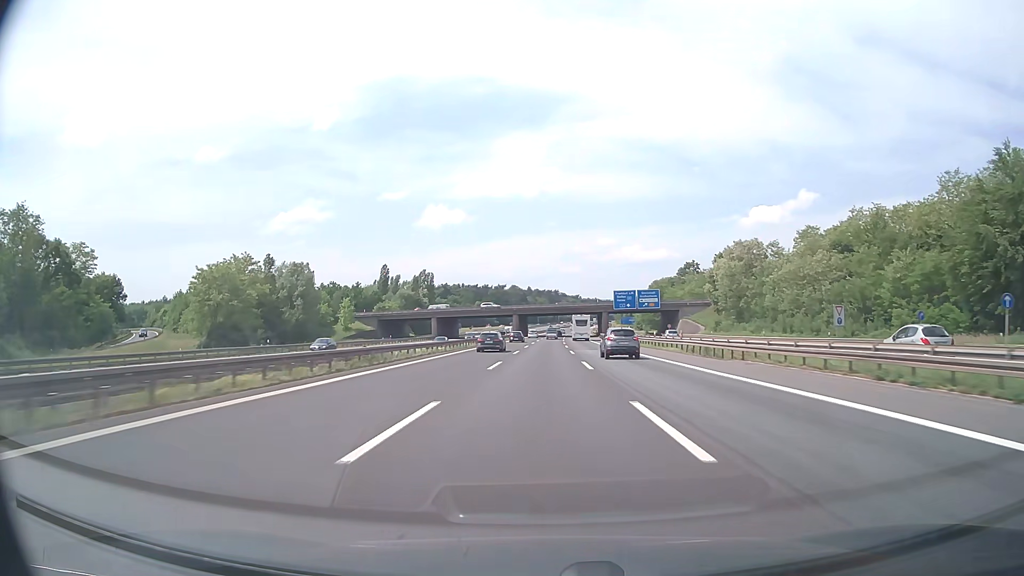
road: motorway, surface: asphalt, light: Day
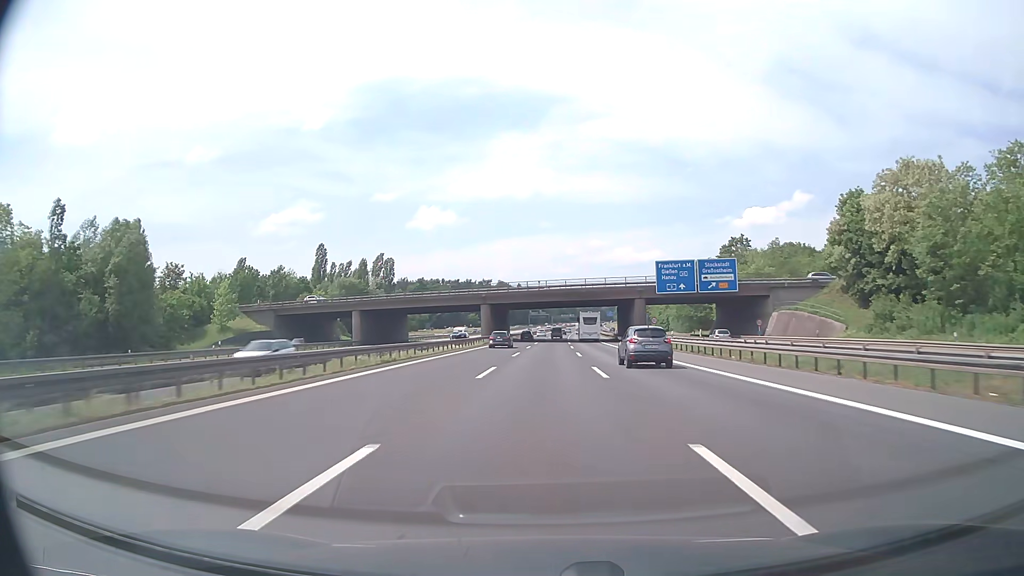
(+0.3, +58.8) m; +1°
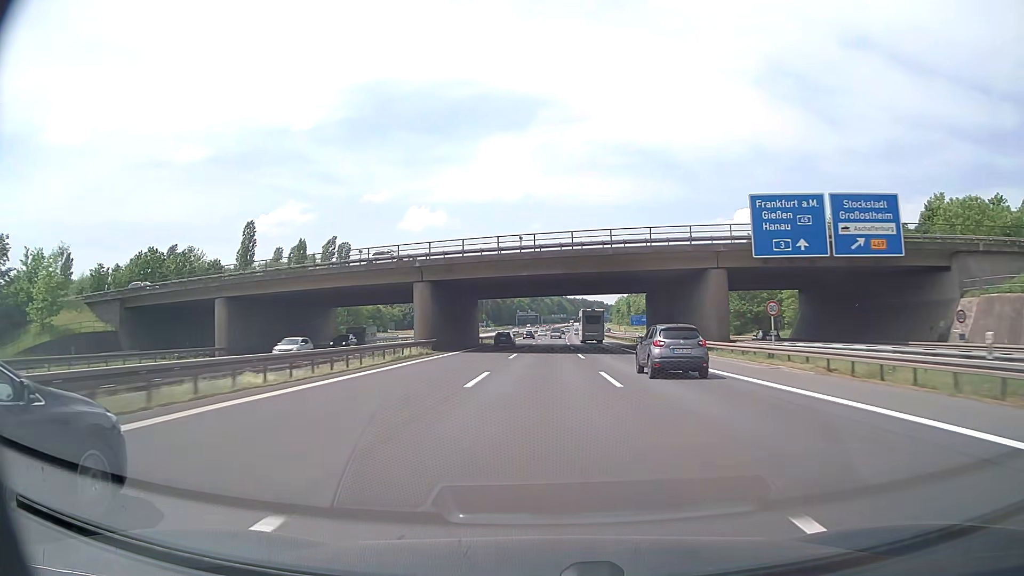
(+0.3, +39.1) m; +1°
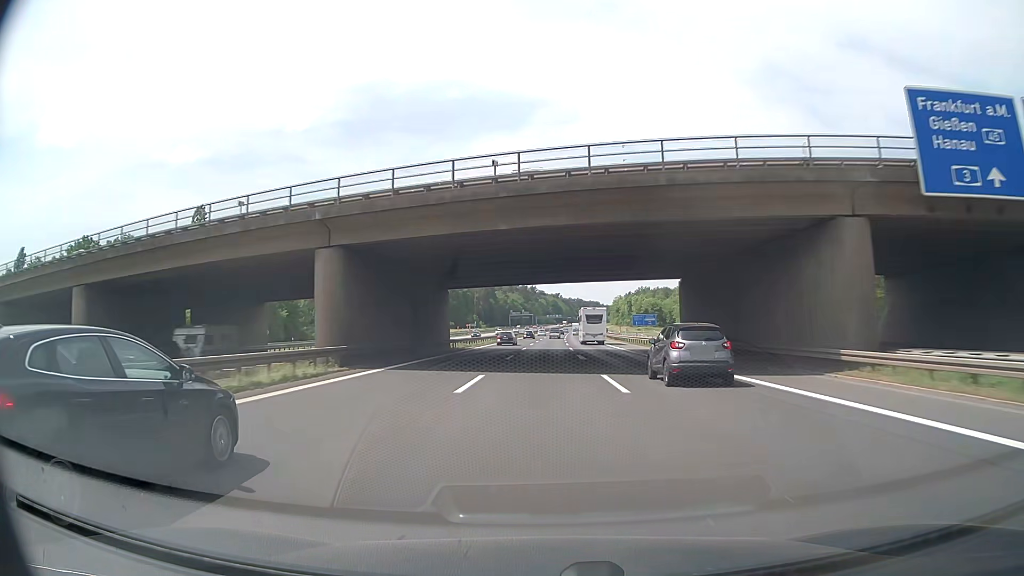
(+0.1, +19.5) m; 0°
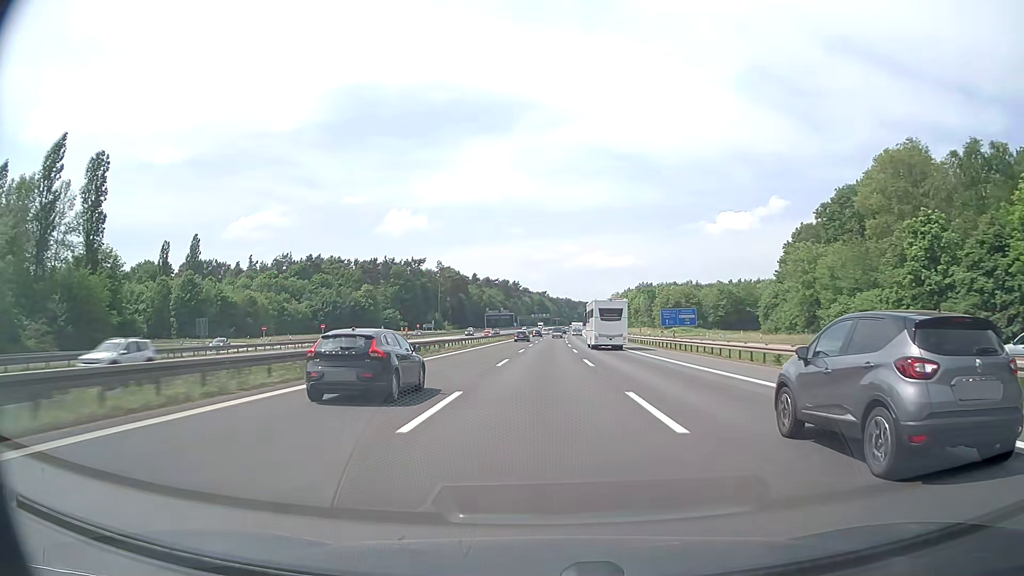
(+0.8, +77.7) m; +1°
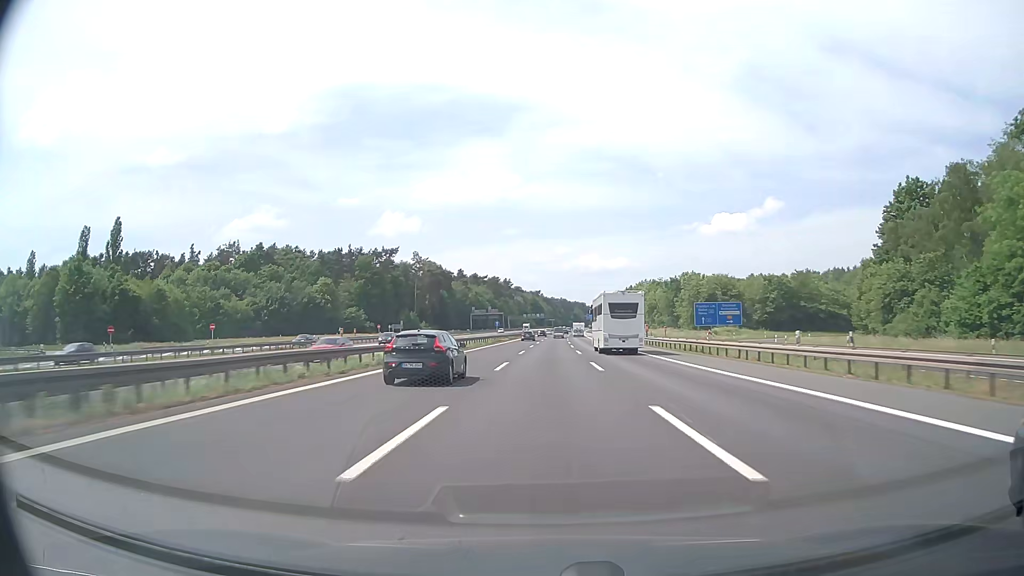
(+0.2, +38.7) m; +1°
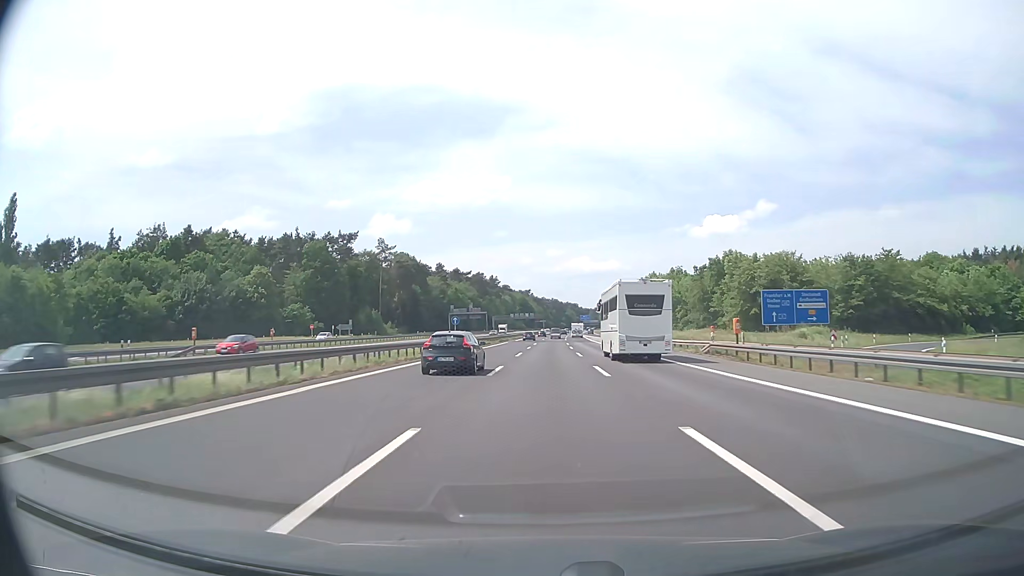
(+0.2, +38.6) m; +1°
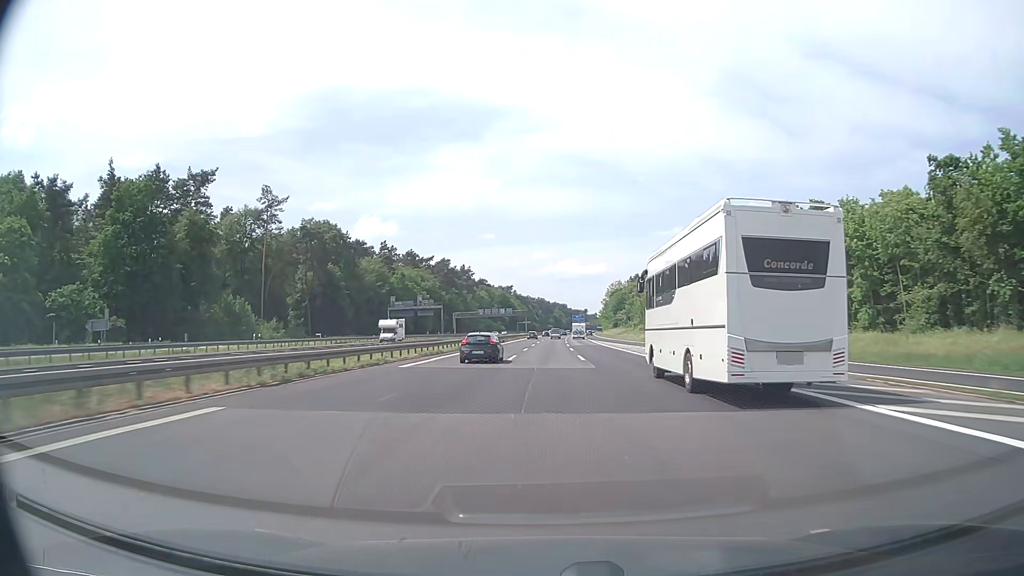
(+0.9, +76.9) m; +1°
(0, +10) (0, +20) (0, +30) (0, +40) (0, +50) (+1, +60) (+1, +70) (+1, +80) (+1, +90) (+2, +100) m
